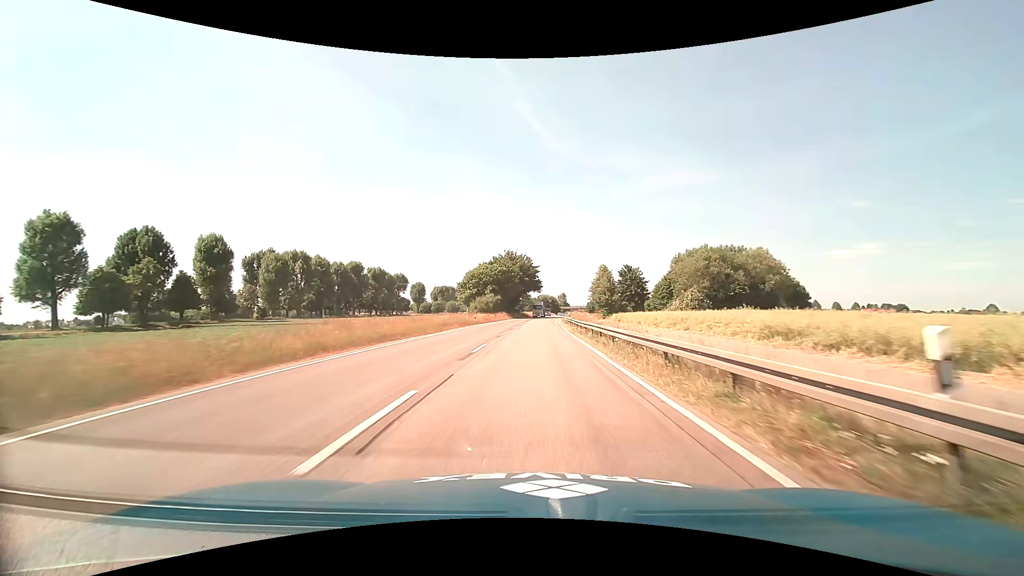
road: primary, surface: asphalt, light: Day
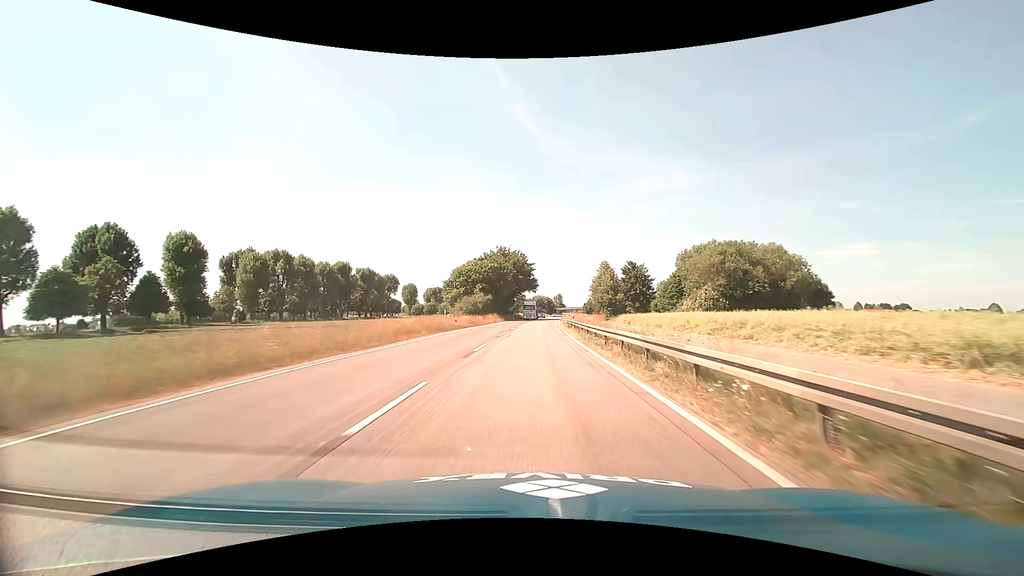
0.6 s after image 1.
(+0.1, +10.6) m; +1°
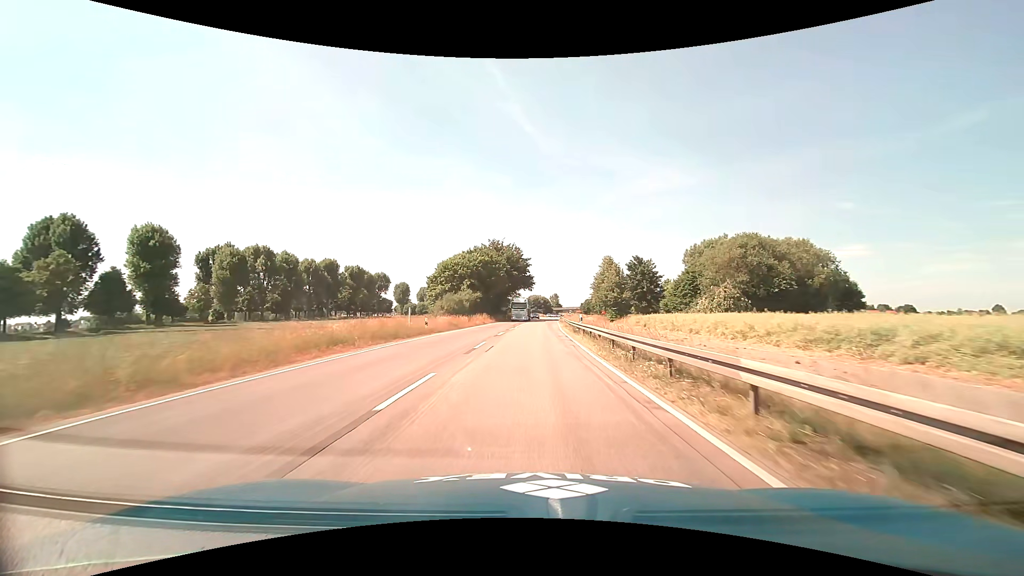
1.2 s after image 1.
(0.0, +10.6) m; 0°
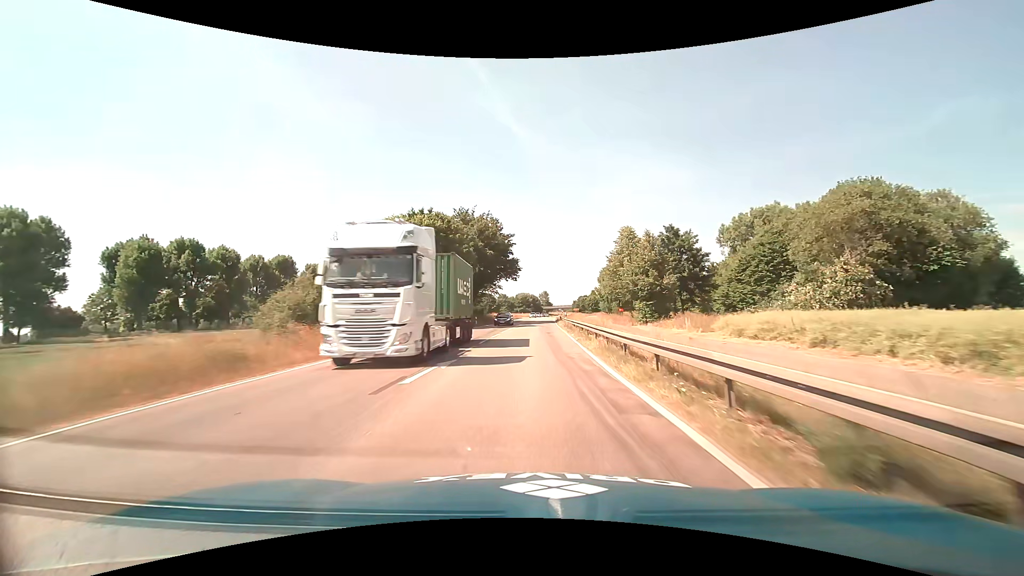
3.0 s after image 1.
(+0.4, +32.0) m; +1°
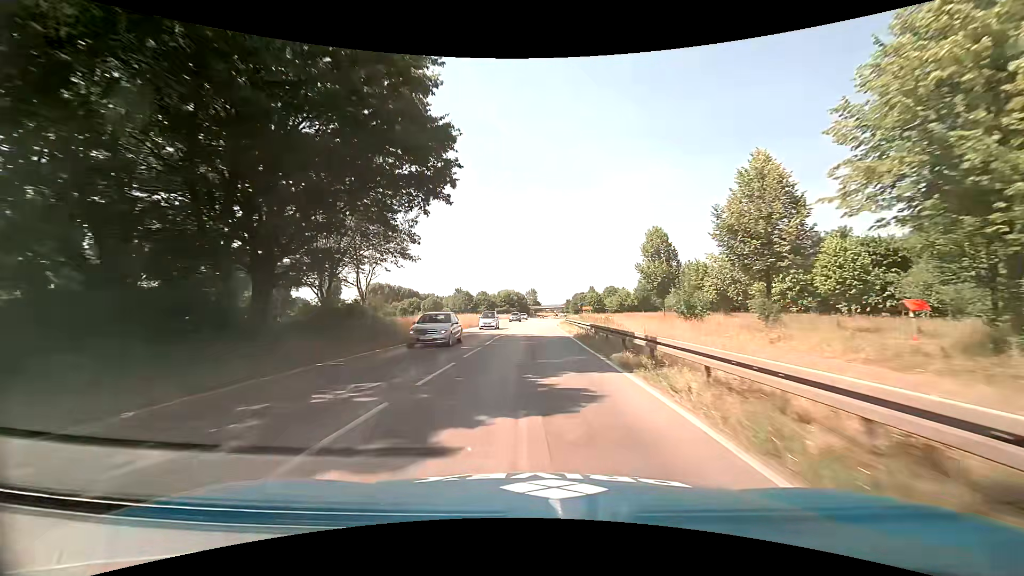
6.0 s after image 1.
(+0.7, +54.9) m; +2°
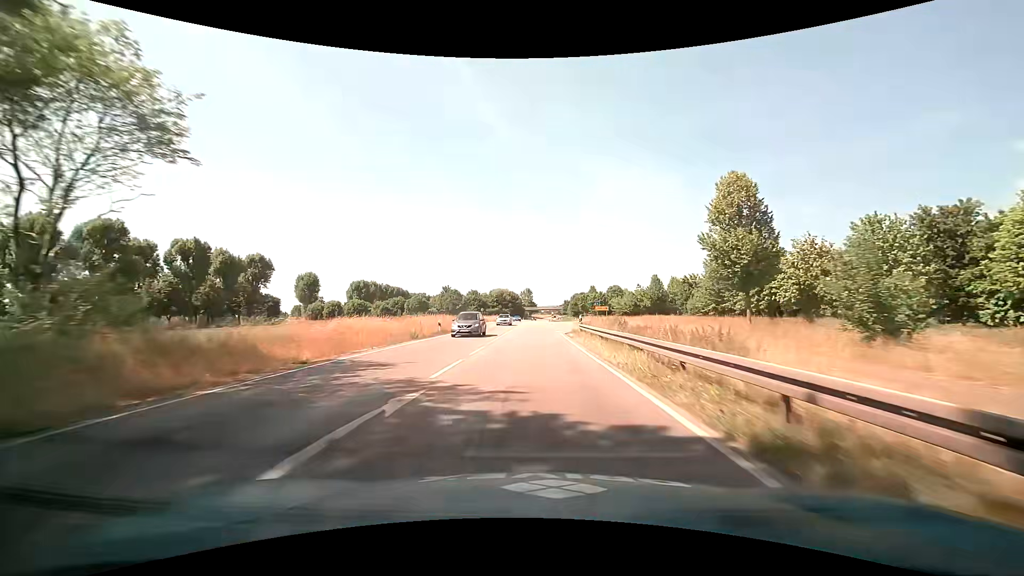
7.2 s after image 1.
(+0.1, +22.8) m; 0°
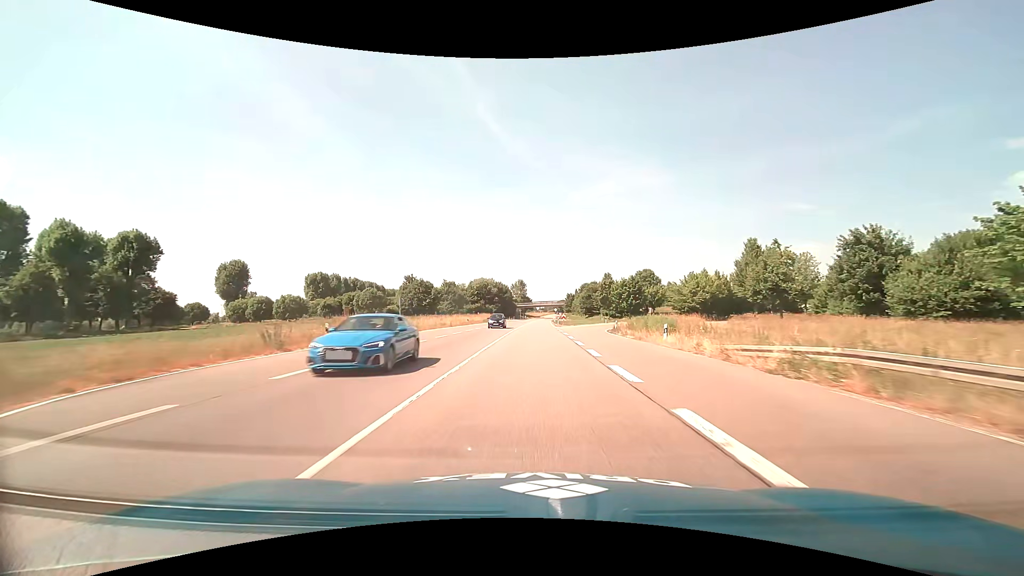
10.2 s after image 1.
(+0.3, +59.4) m; +1°
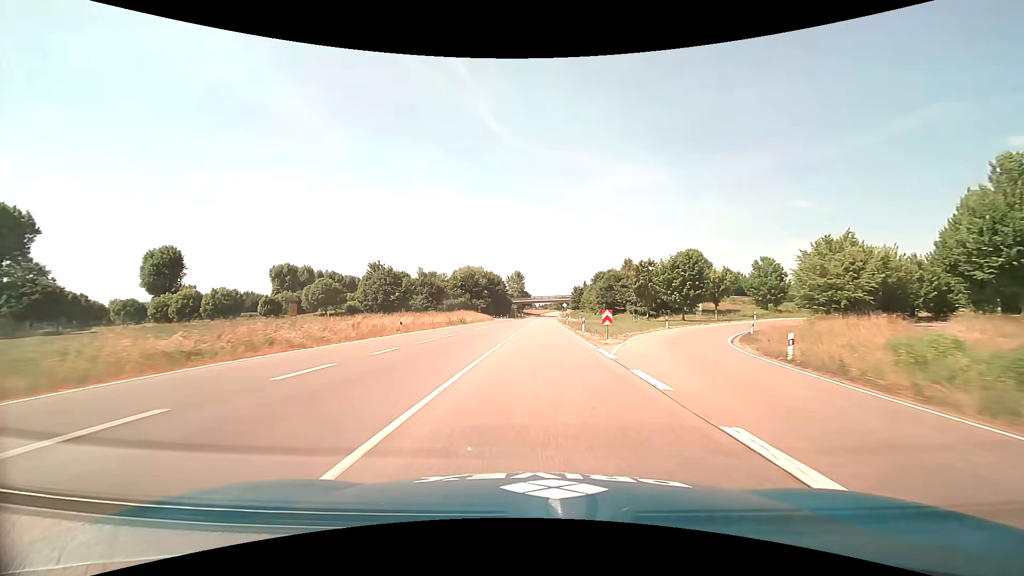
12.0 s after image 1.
(0.0, +37.2) m; 0°
(0, +10) (0, +20) (0, +30) (0, +40) (+1, +50) (+1, +60) (+1, +70) (+2, +80) (+2, +90) (+2, +100) m
